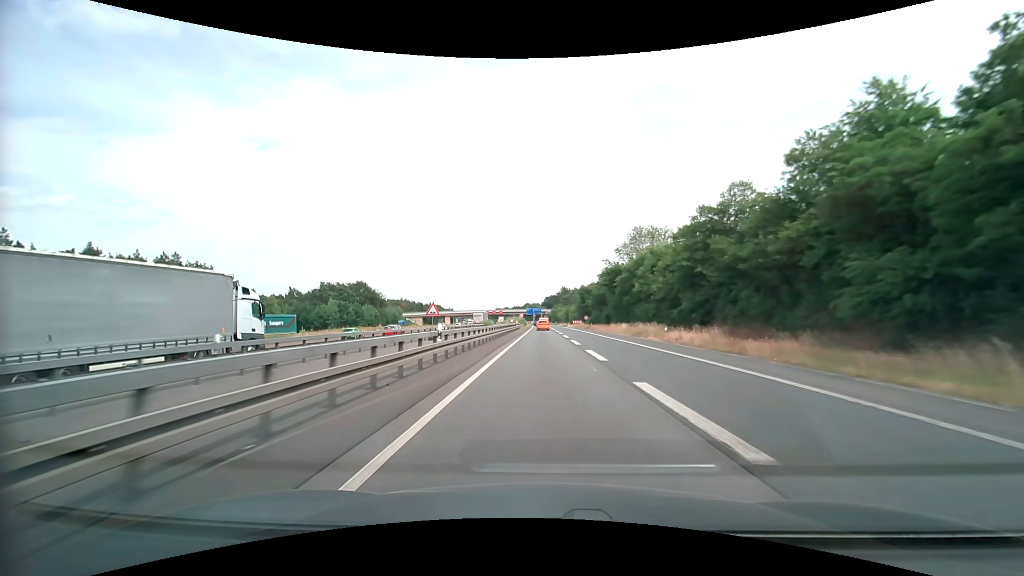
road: motorway_link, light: Day
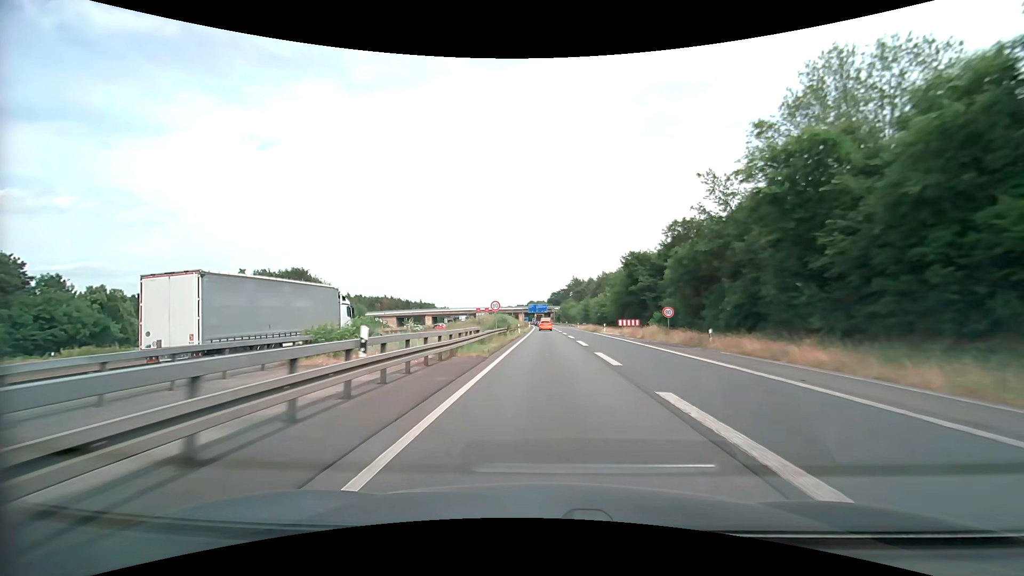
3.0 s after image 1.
(-0.5, +61.3) m; -1°
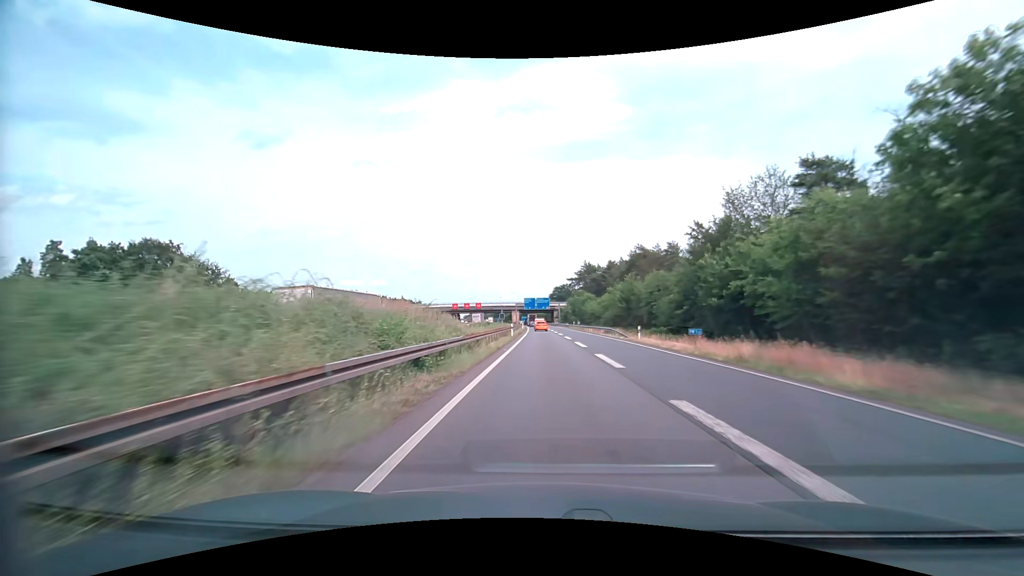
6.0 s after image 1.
(+0.4, +60.4) m; 0°
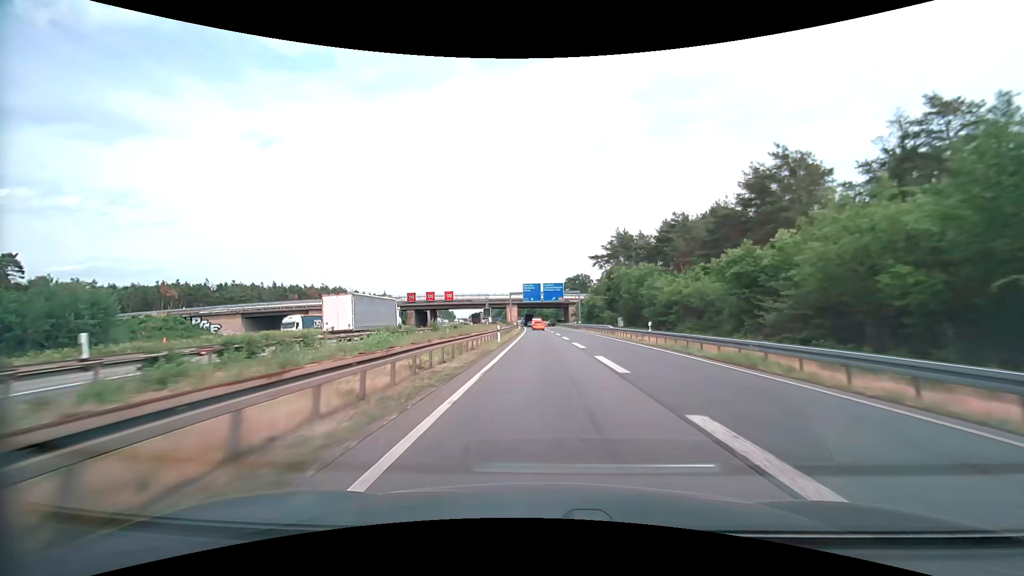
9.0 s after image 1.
(-0.5, +61.2) m; -1°
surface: asphalt
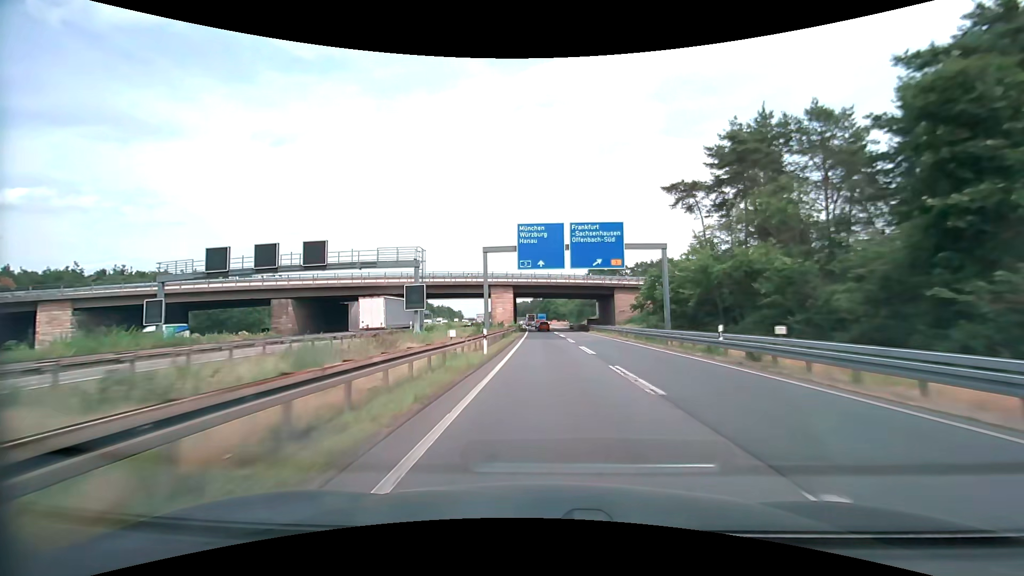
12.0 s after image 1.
(-1.2, +63.5) m; -1°
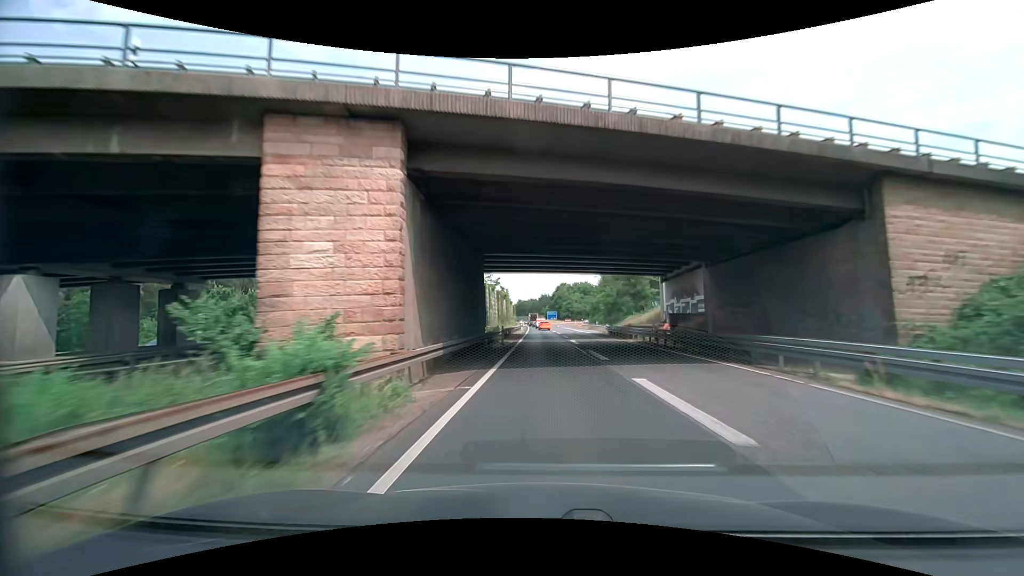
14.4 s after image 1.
(-0.9, +52.4) m; -1°
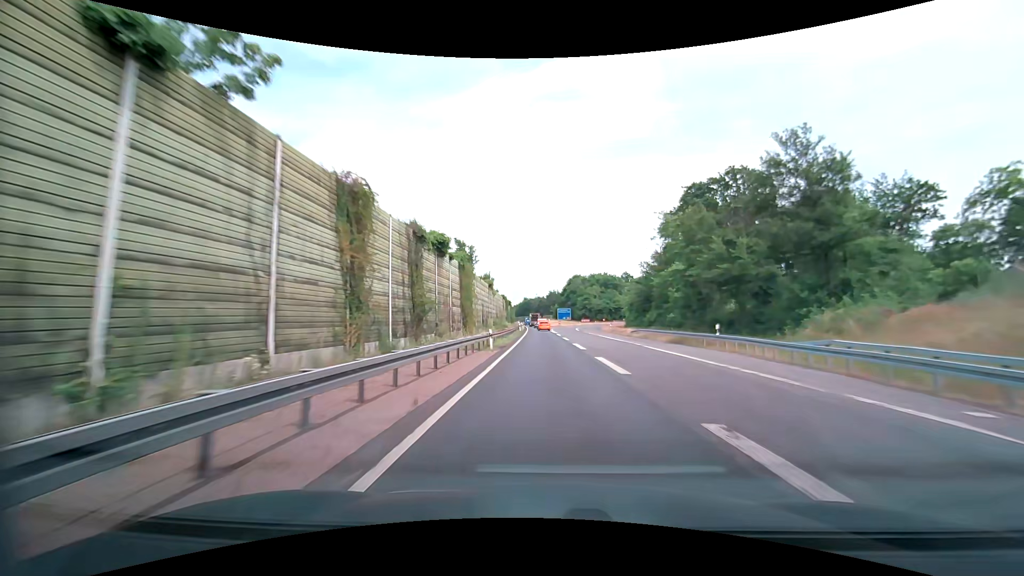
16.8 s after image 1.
(-0.4, +53.6) m; -2°
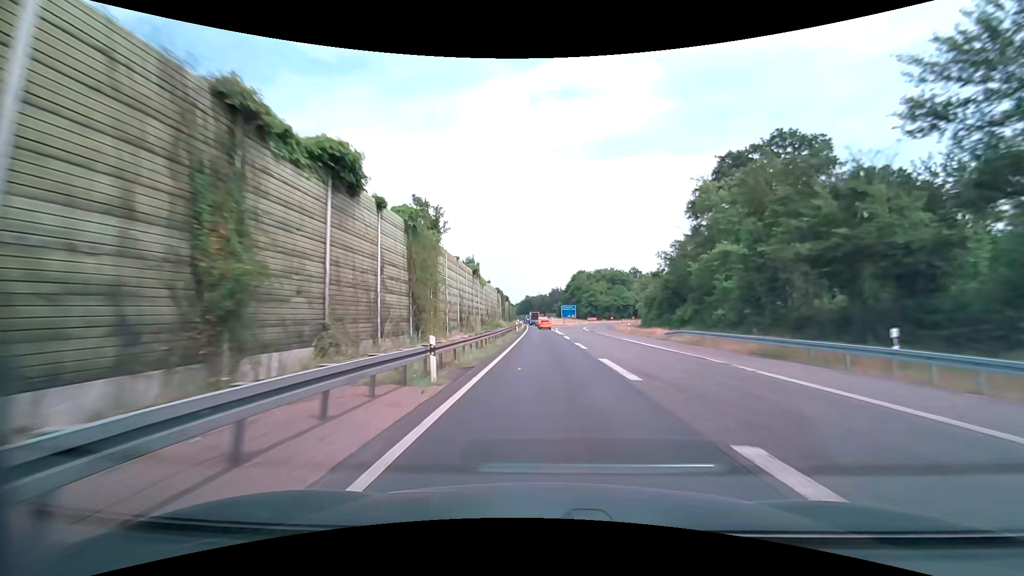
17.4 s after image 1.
(+0.1, +13.6) m; 0°
(0, +10) (0, +20) (0, +30) (0, +40) (0, +50) (-1, +60) (-1, +70) (-1, +80) (-1, +90) (-2, +100) m
